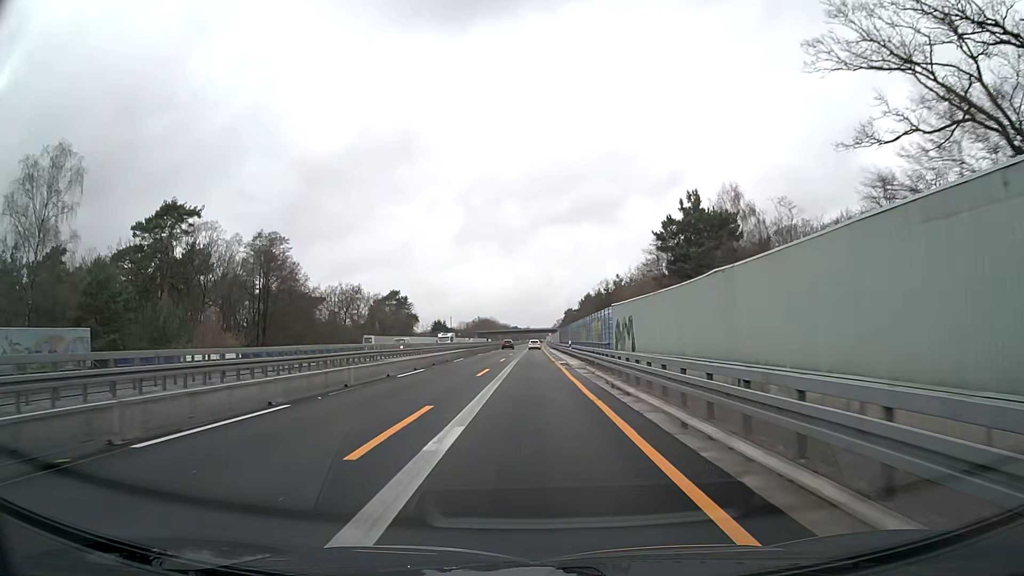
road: motorway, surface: asphalt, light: Day
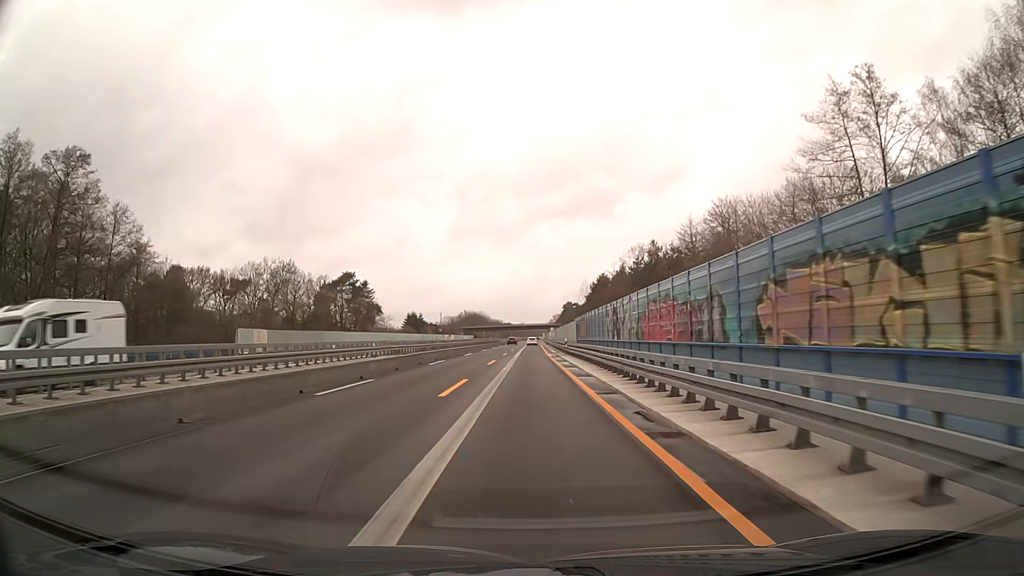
(+0.2, +46.3) m; +1°
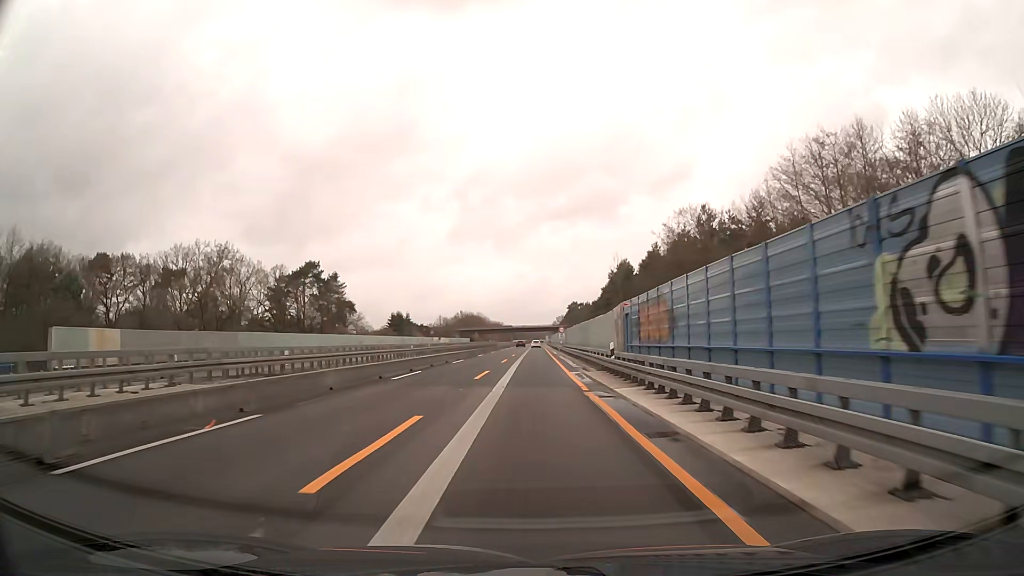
(0.0, +27.8) m; 0°
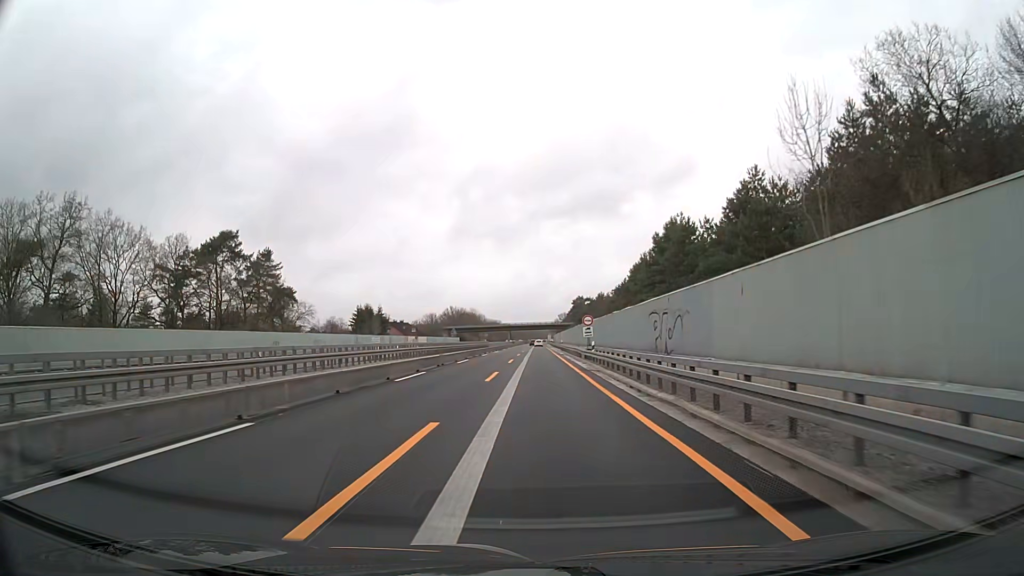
(0.0, +37.2) m; 0°
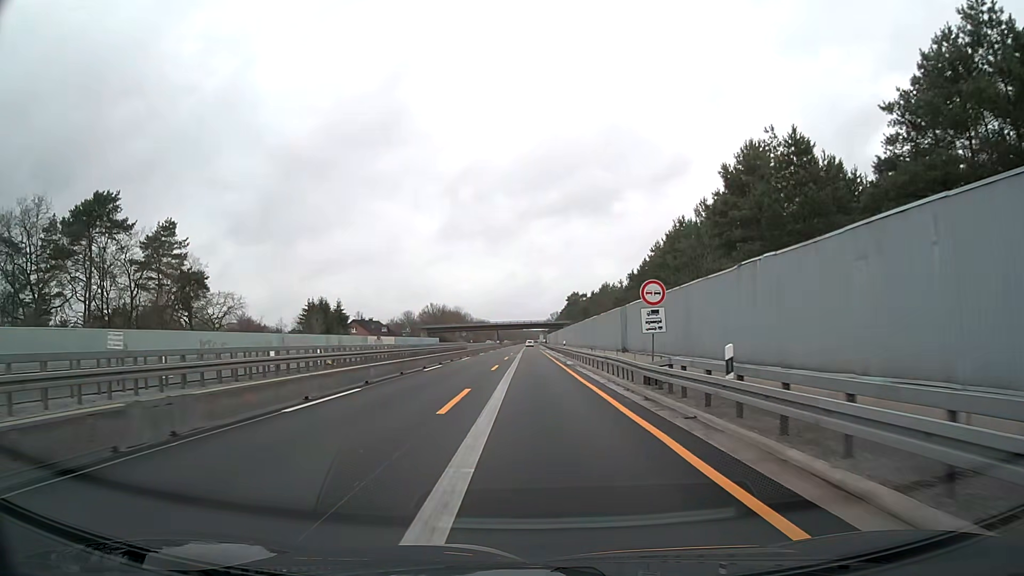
(+0.3, +27.9) m; +1°
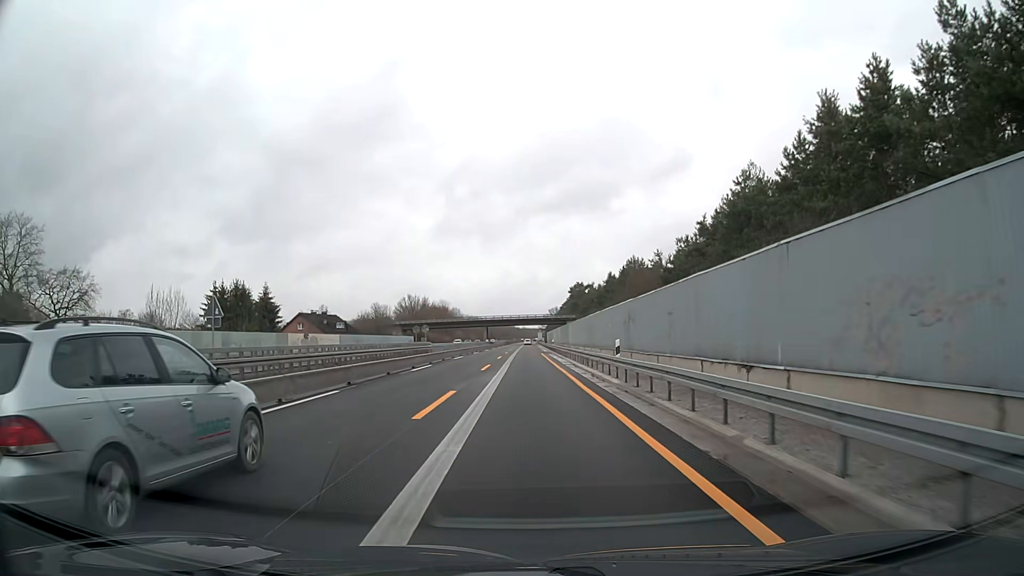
(+0.1, +37.3) m; 0°
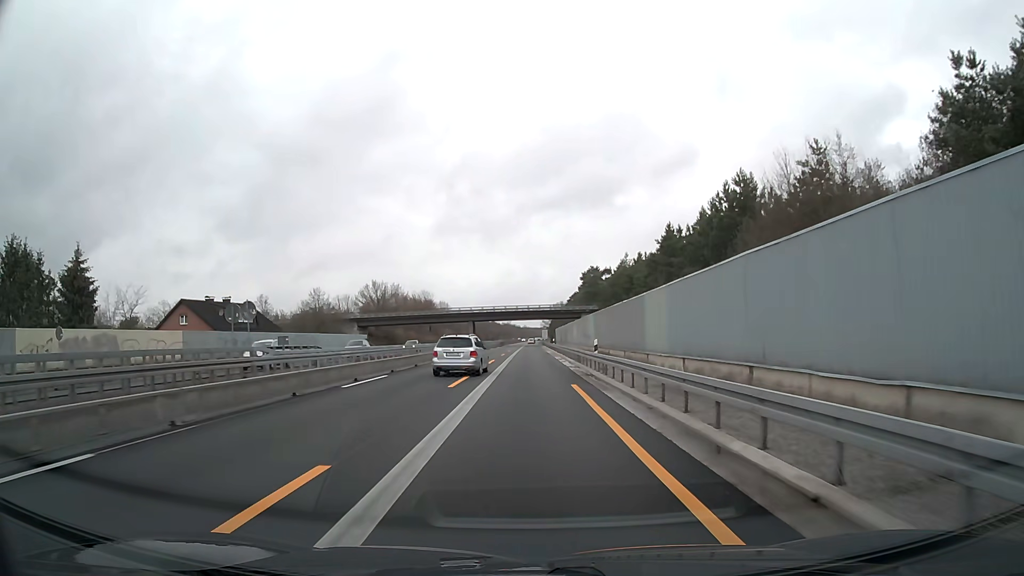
(+0.1, +46.6) m; 0°
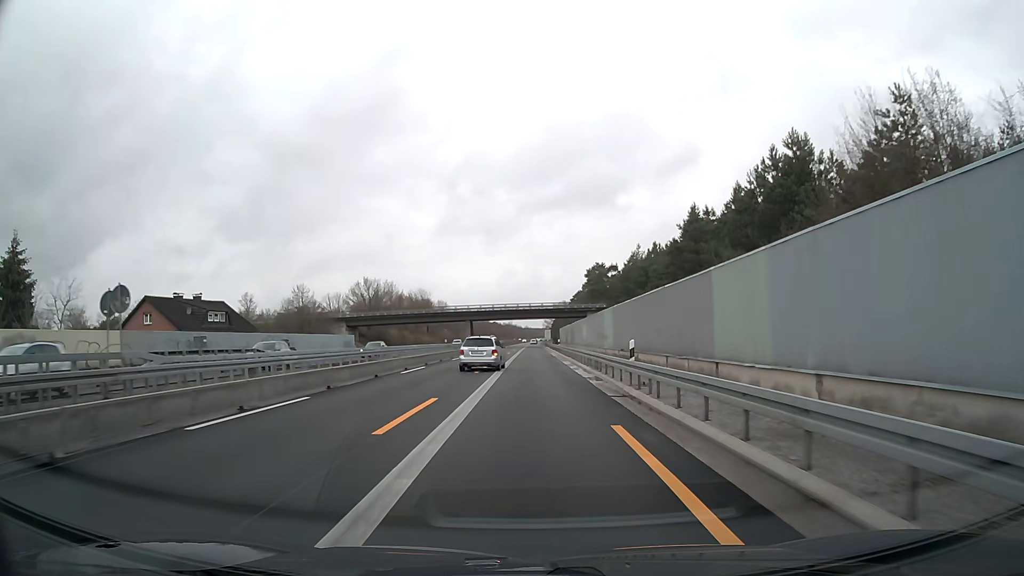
(0.0, +9.3) m; 0°
